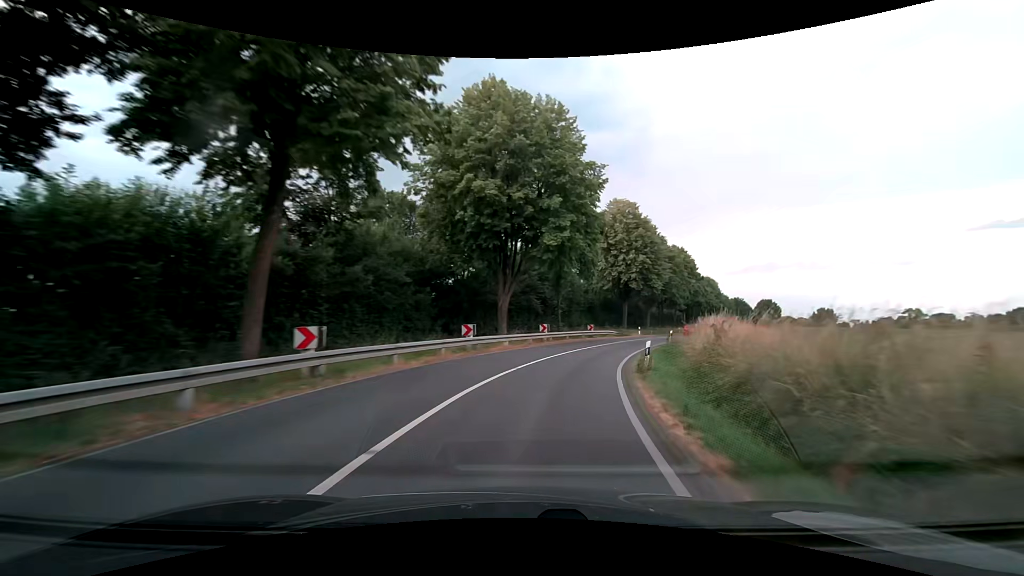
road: secondary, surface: asphalt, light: Day
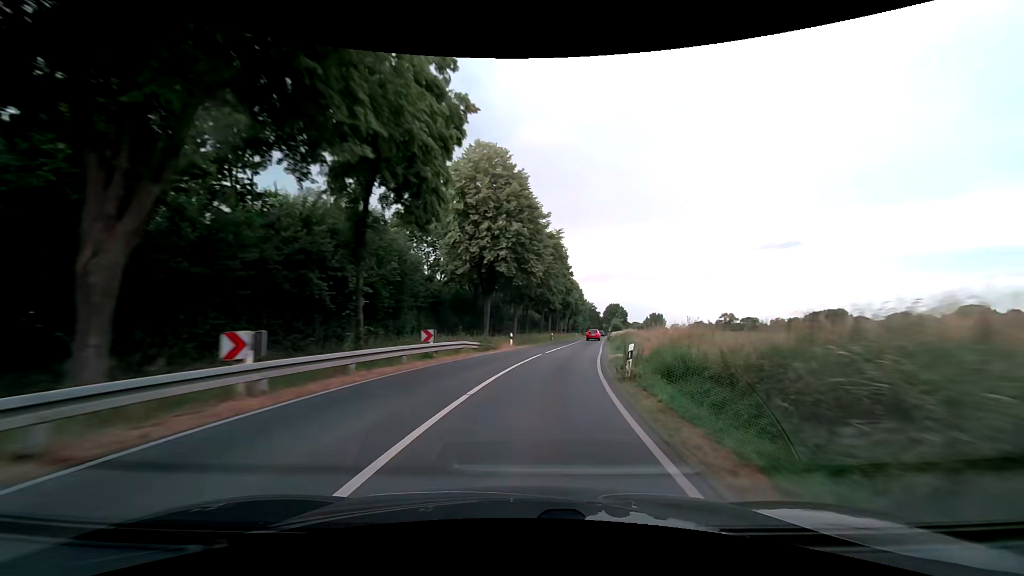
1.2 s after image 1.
(+4.5, +25.0) m; +19°
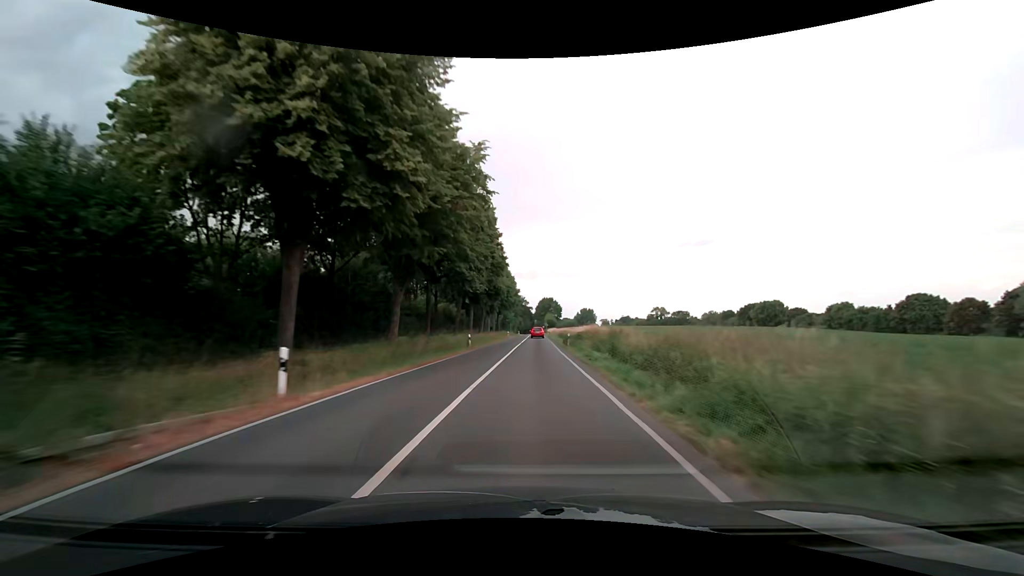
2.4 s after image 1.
(+2.6, +27.3) m; +9°
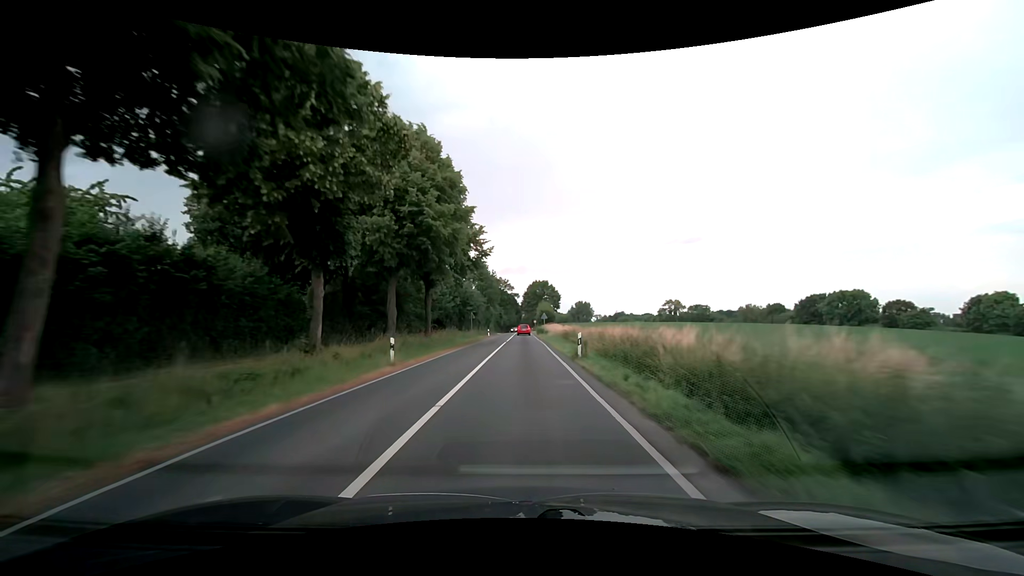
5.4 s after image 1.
(+2.1, +68.5) m; +1°
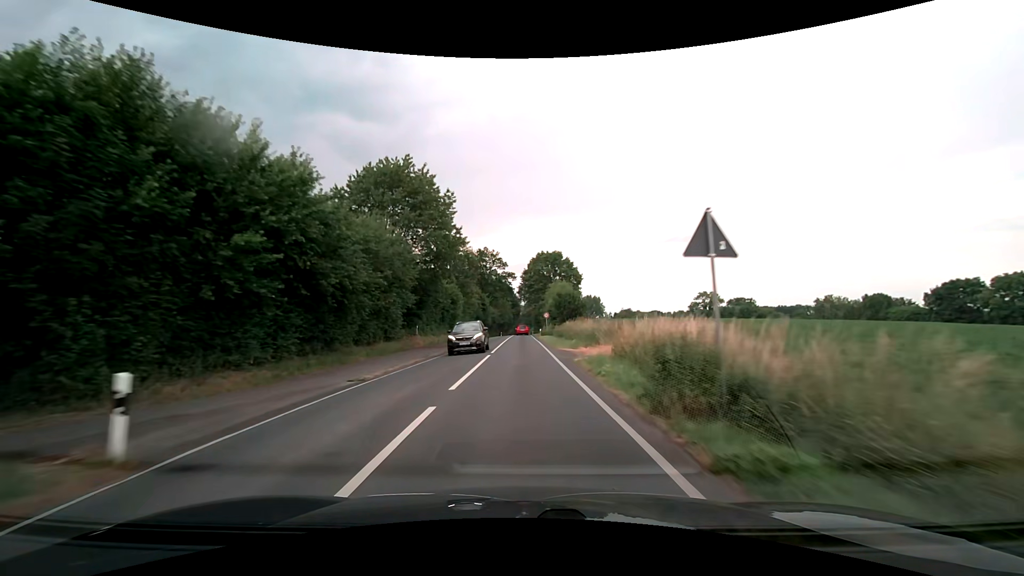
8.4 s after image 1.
(+0.2, +61.1) m; 0°
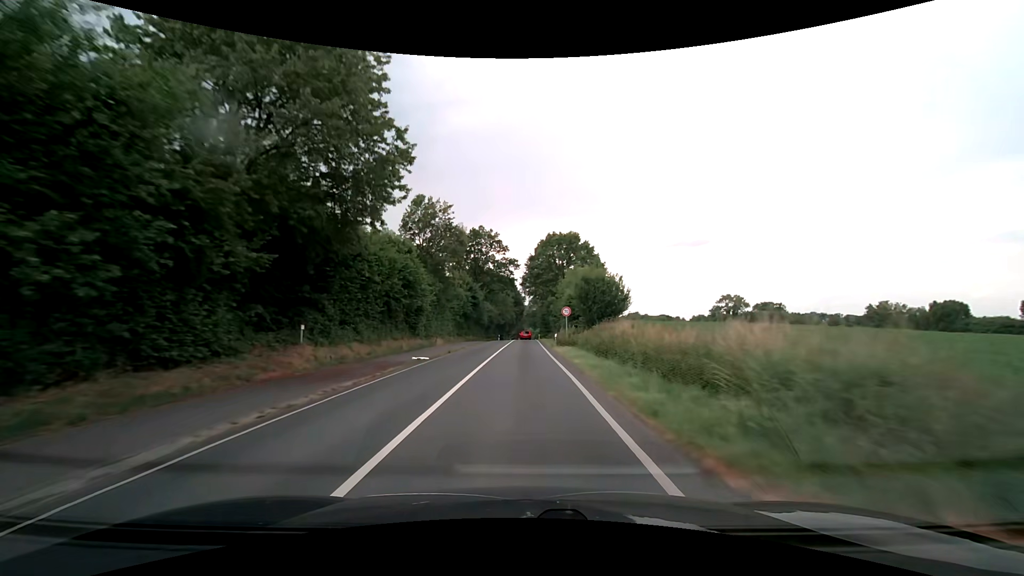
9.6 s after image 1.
(0.0, +22.8) m; -1°
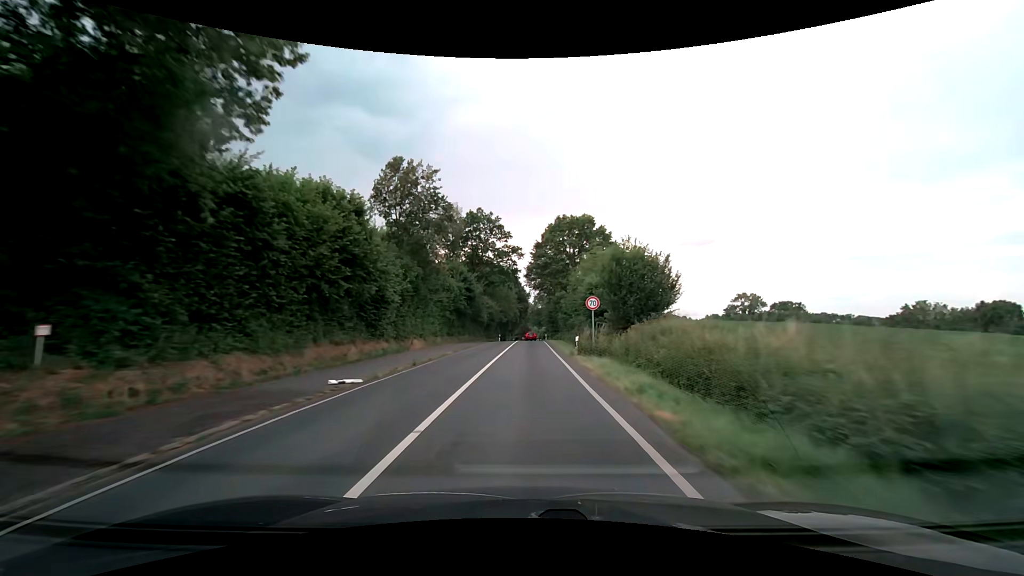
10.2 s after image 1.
(0.0, +11.2) m; 0°
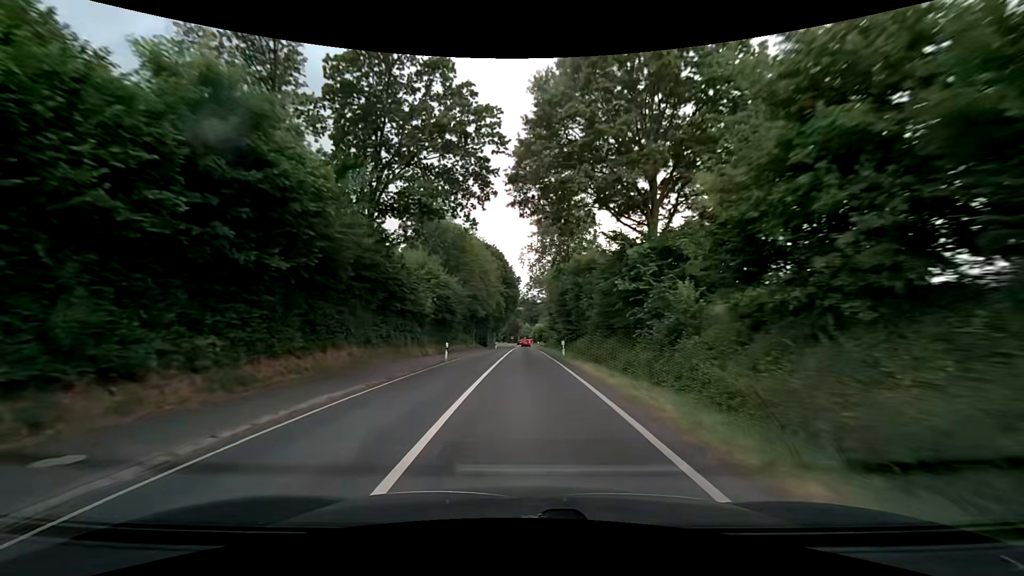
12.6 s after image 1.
(+0.3, +44.0) m; +1°
(0, +10) (0, +20) (0, +30) (0, +40) (0, +50) (0, +60) (0, +70) (0, +80) (0, +90) (0, +100) m
